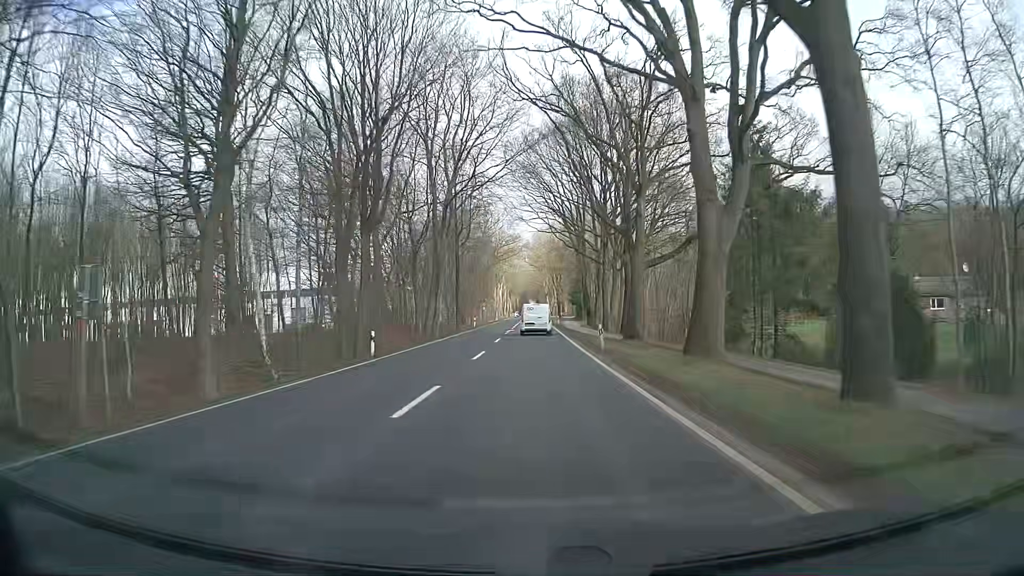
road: primary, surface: asphalt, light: Day
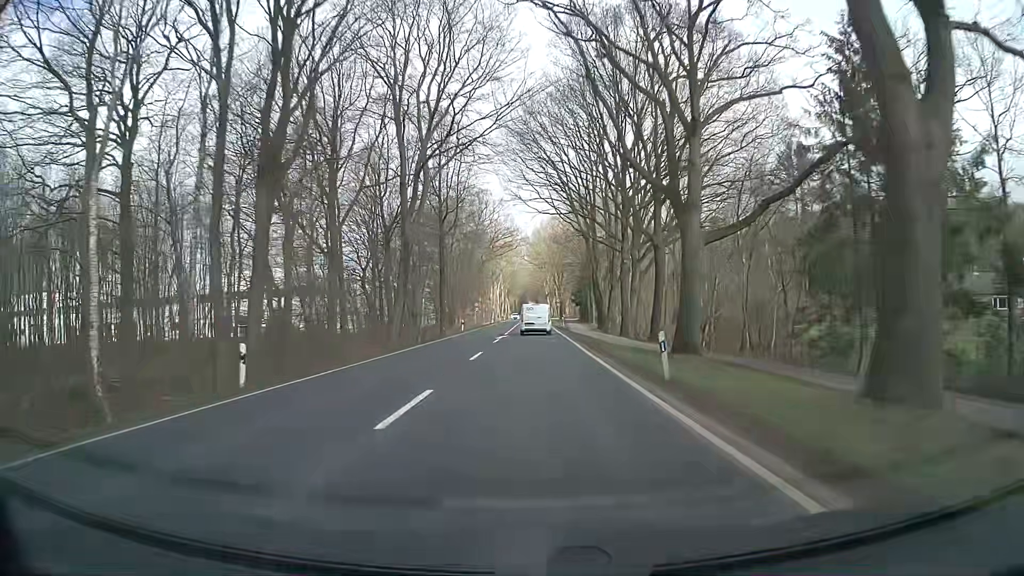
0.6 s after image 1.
(-0.1, +13.4) m; 0°
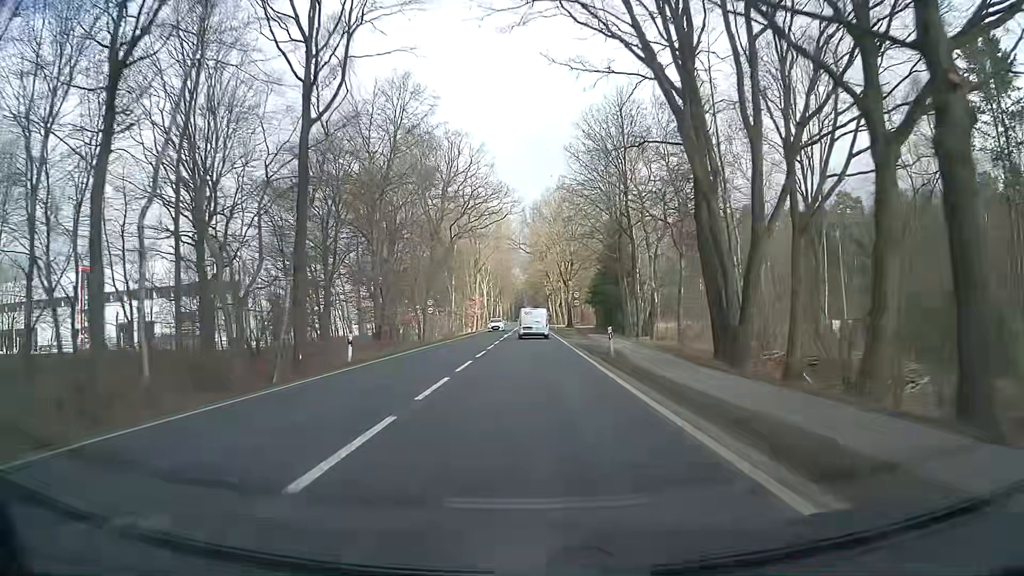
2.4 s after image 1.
(0.0, +40.6) m; 0°
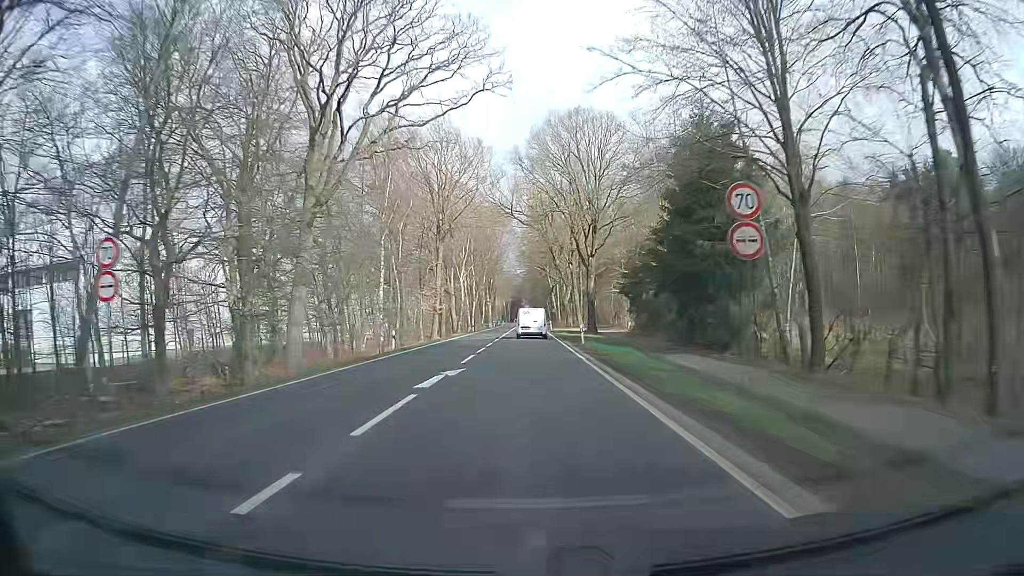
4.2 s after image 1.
(+0.1, +41.1) m; 0°
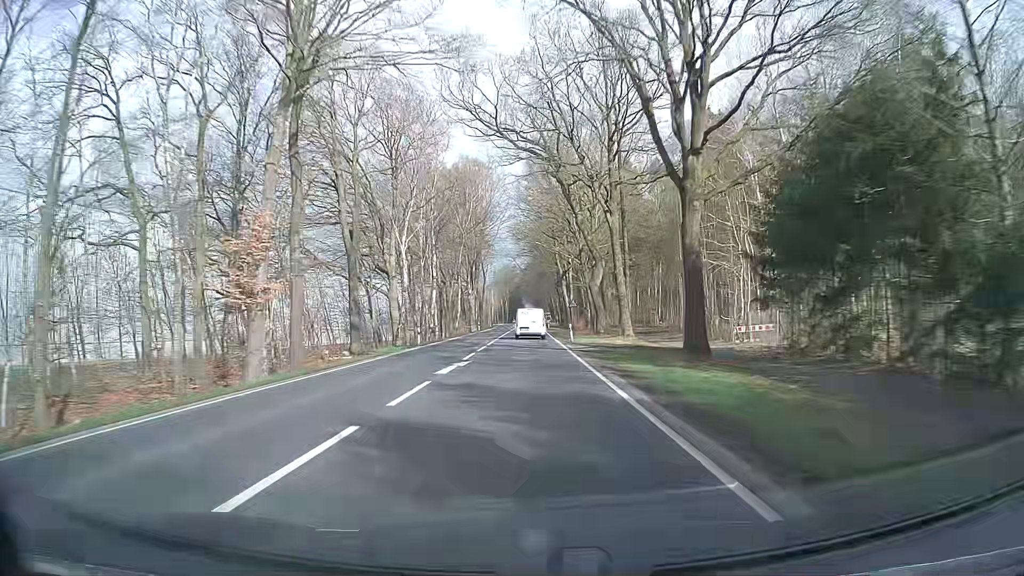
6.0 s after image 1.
(0.0, +41.6) m; 0°
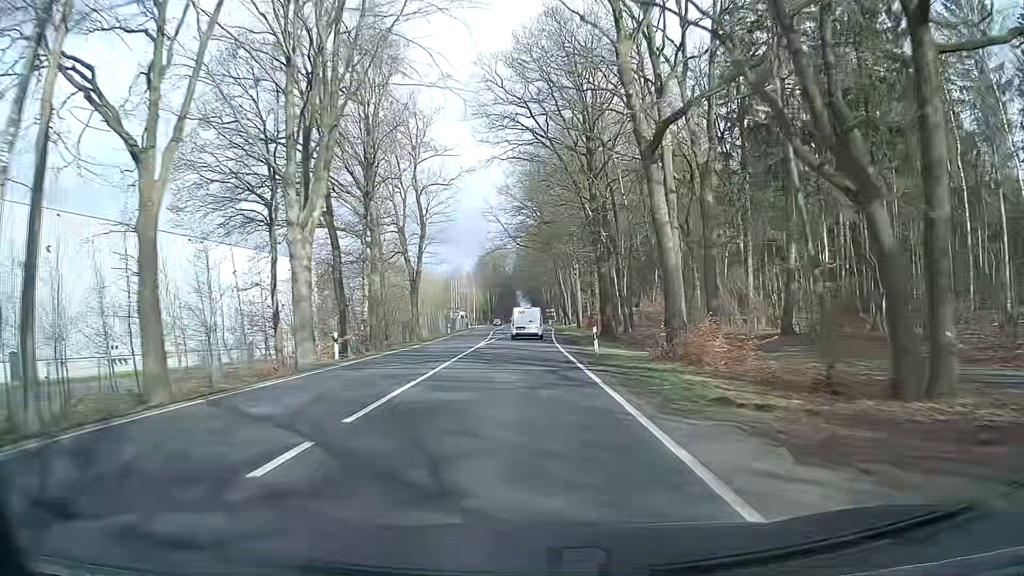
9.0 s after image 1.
(-0.3, +69.3) m; +1°
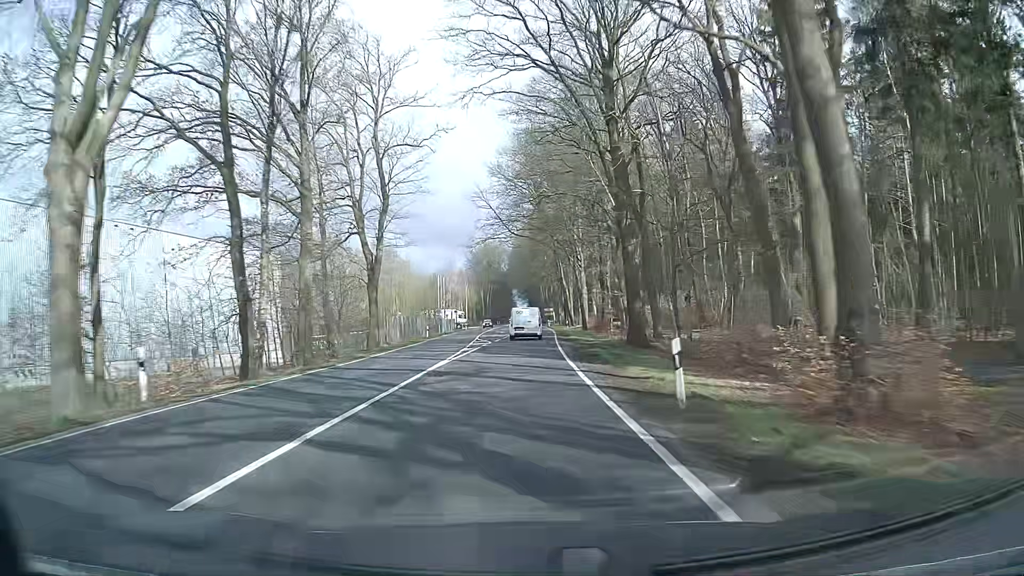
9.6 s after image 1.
(-0.1, +13.7) m; 0°
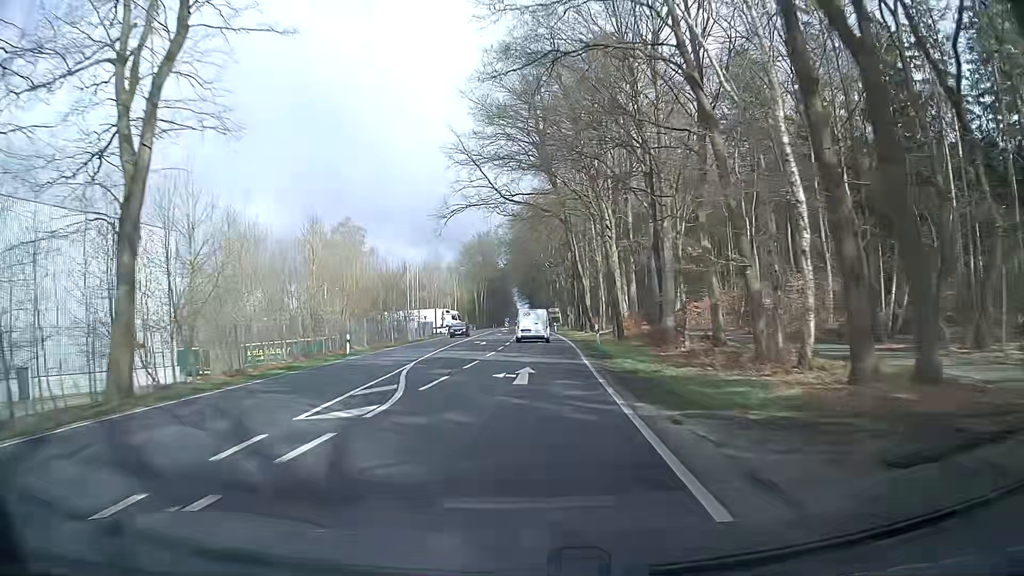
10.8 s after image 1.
(0.0, +27.1) m; 0°
(0, +10) (0, +20) (0, +30) (0, +40) (0, +50) (0, +60) (0, +70) (+1, +80) (+1, +90) (+1, +100) m
